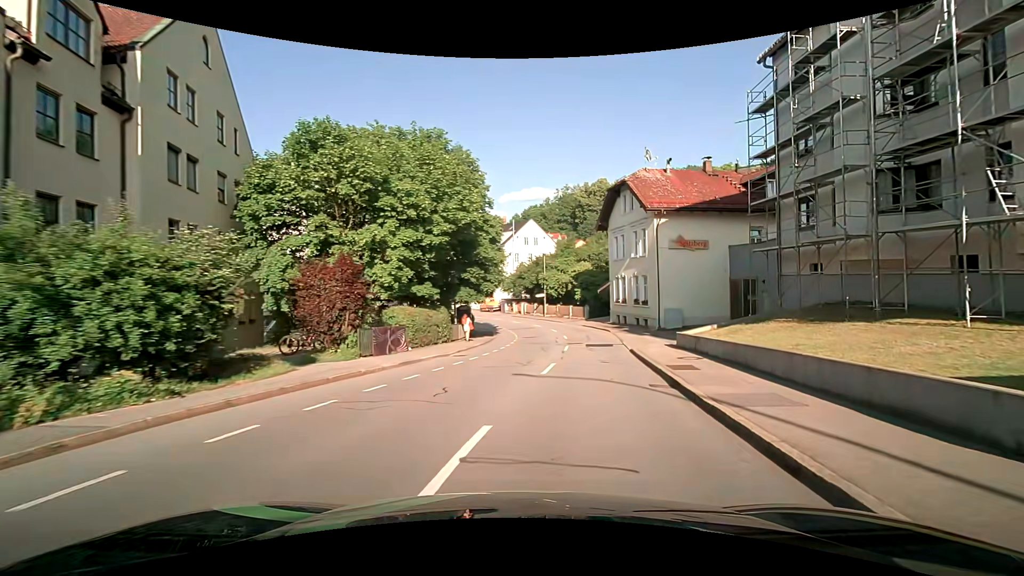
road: tertiary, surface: asphalt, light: Day
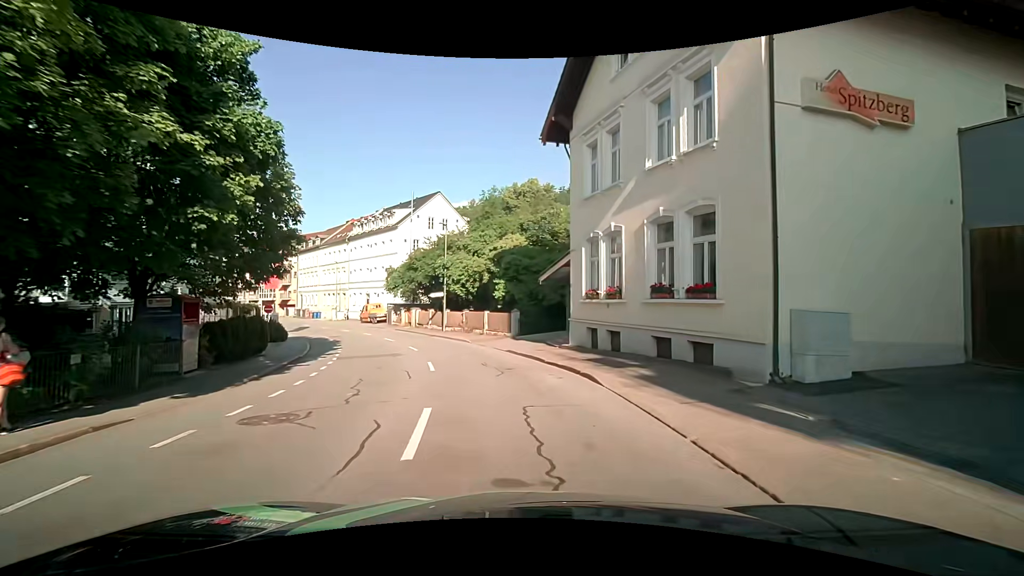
(+2.9, +25.2) m; +8°
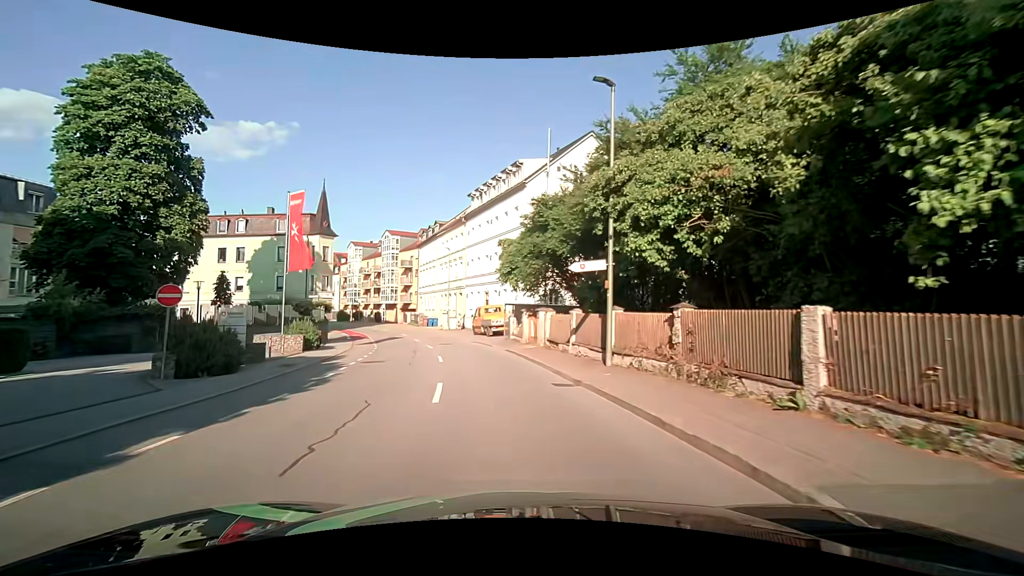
(-2.9, +23.2) m; -17°
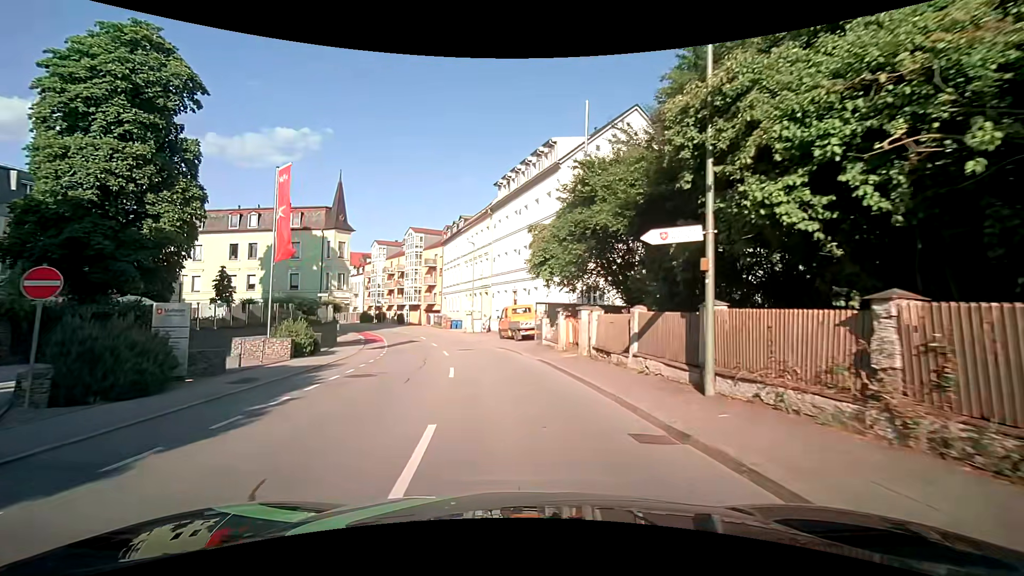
(-0.1, +4.9) m; -3°
(0, +10) (-1, +20) (-3, +30) (-6, +39) (-9, +49) (-12, +58) (-17, +67) (-22, +76) (-27, +84) (-32, +93) m
